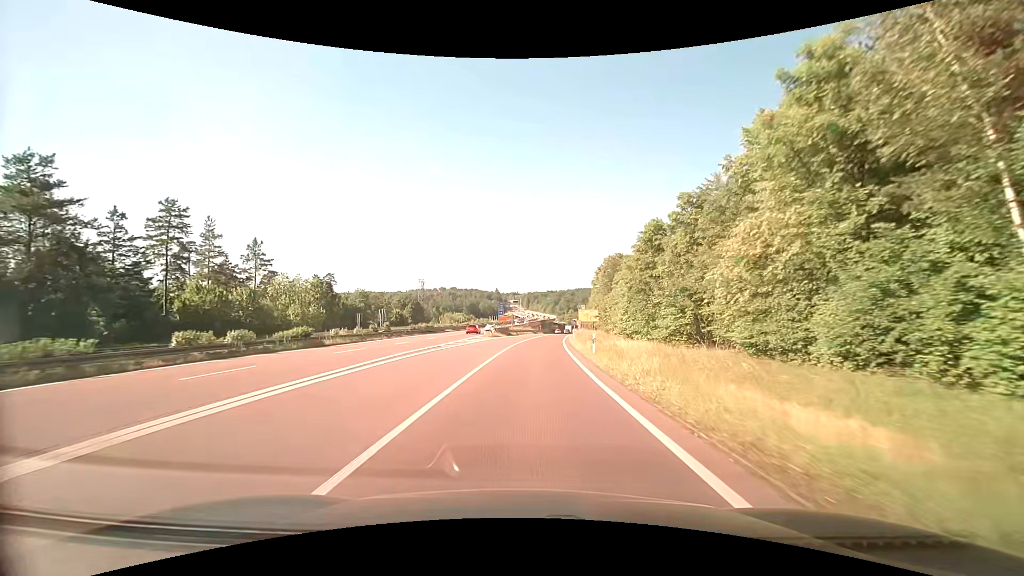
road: trunk_link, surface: asphalt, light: Day
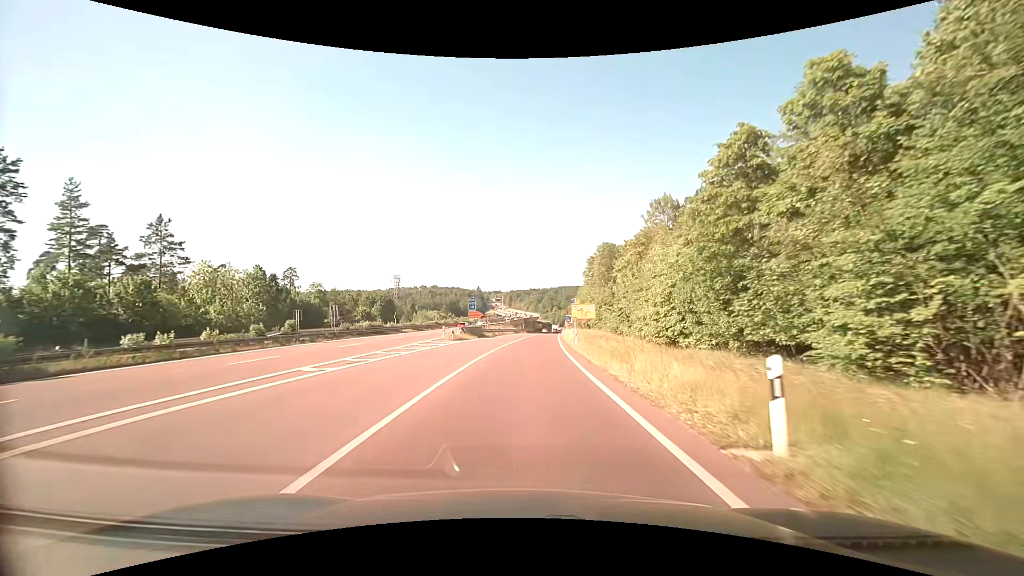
(+0.3, +19.0) m; +2°
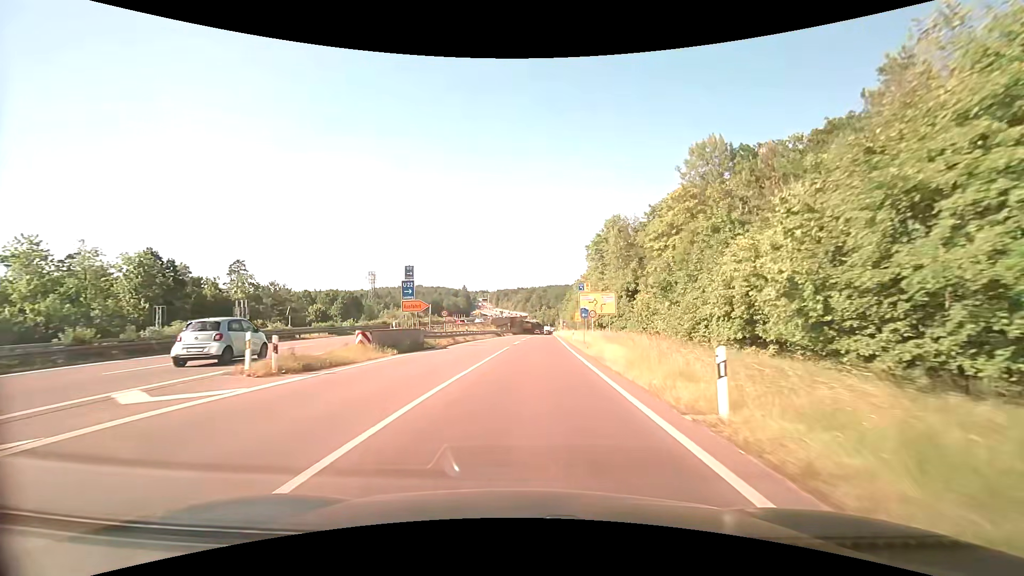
(+0.4, +27.5) m; +2°
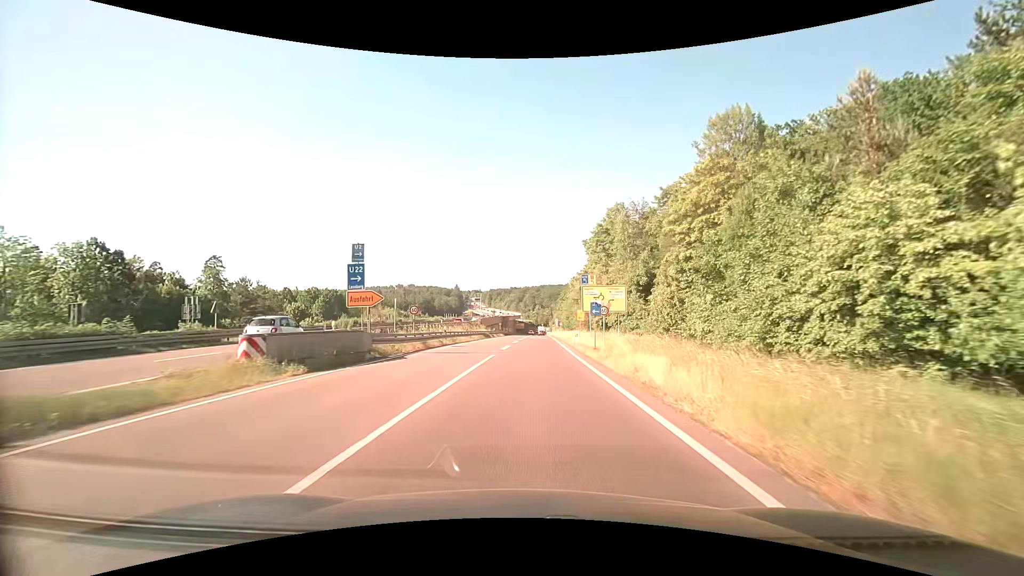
(0.0, +8.7) m; +1°
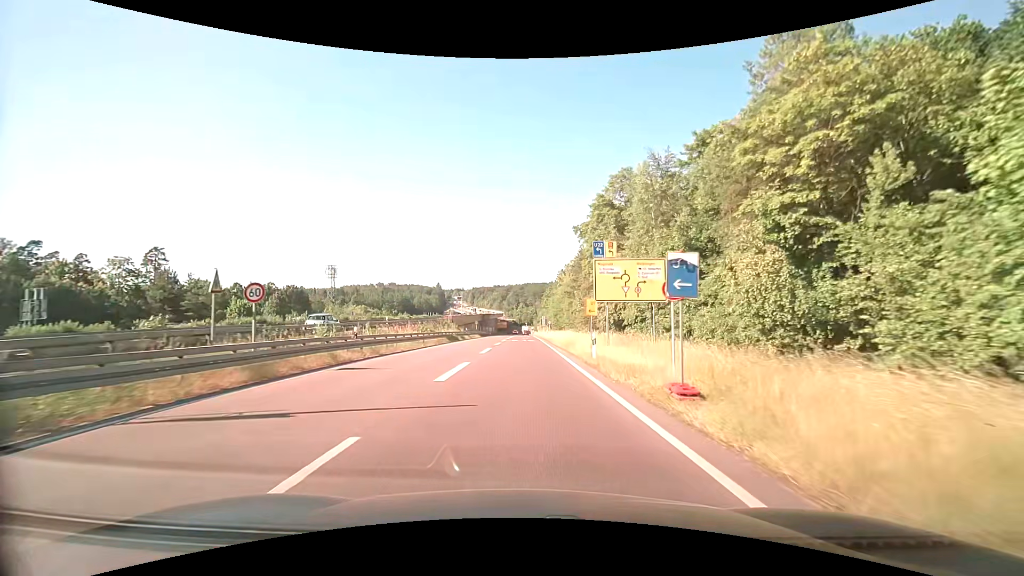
(+0.3, +16.8) m; +2°
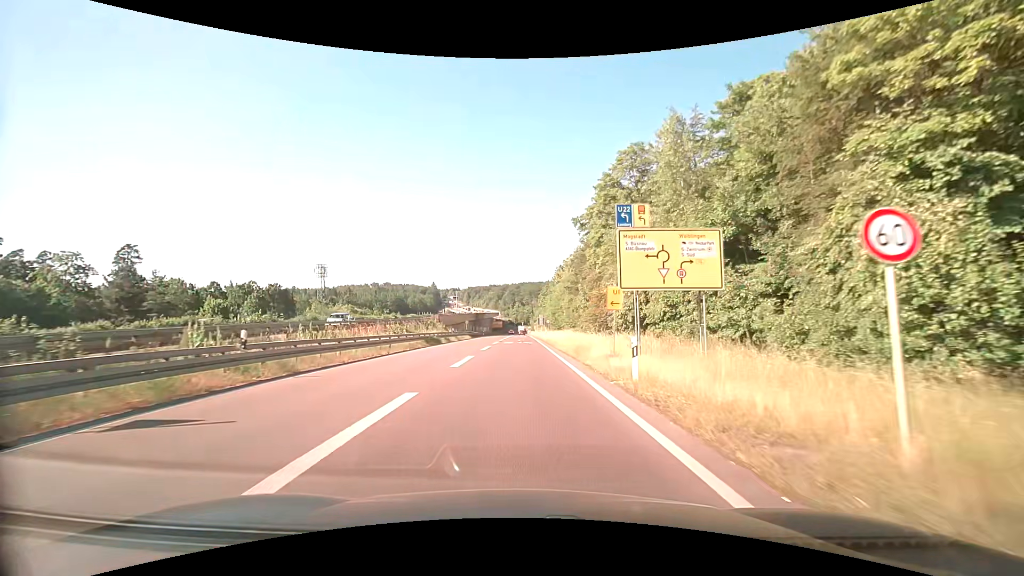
(0.0, +8.1) m; 0°
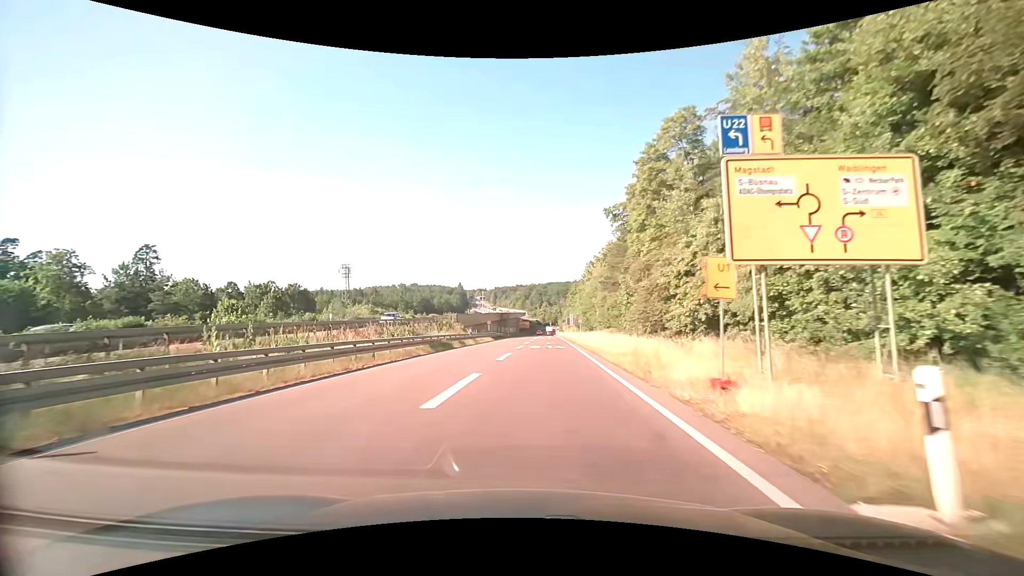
(-0.1, +7.8) m; -2°
